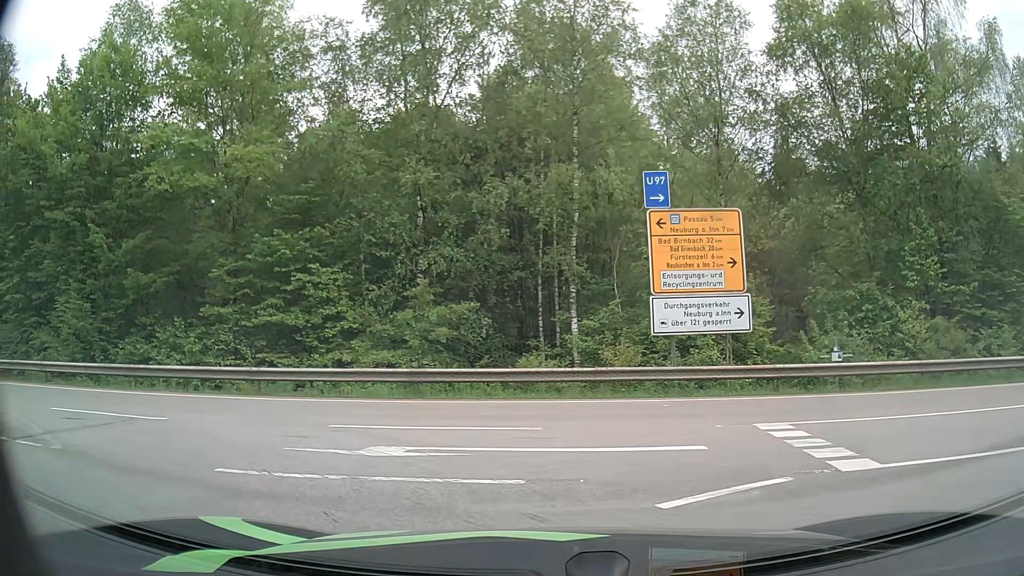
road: motorway_link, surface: asphalt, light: Day
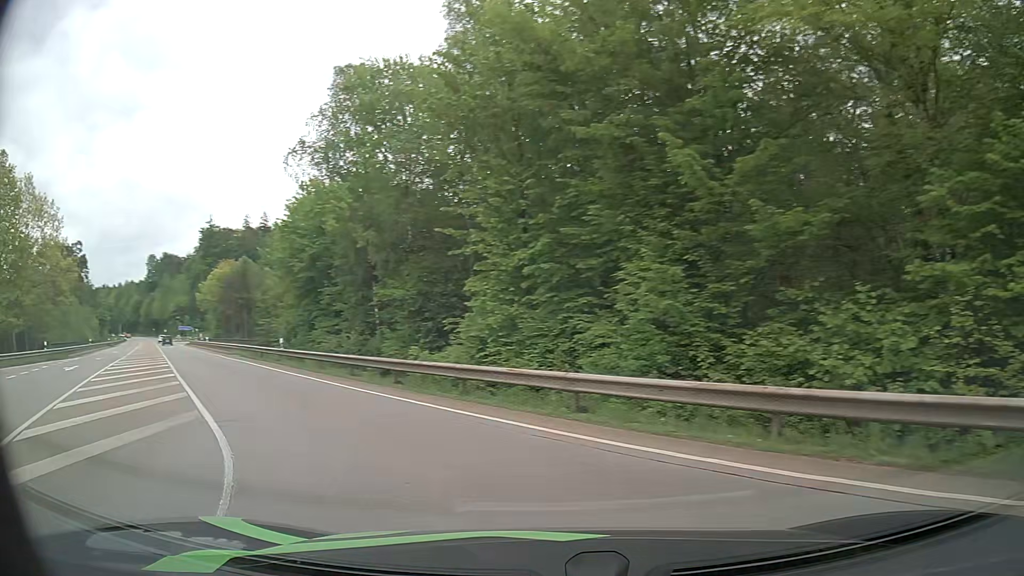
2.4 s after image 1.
(-4.8, +9.9) m; -54°
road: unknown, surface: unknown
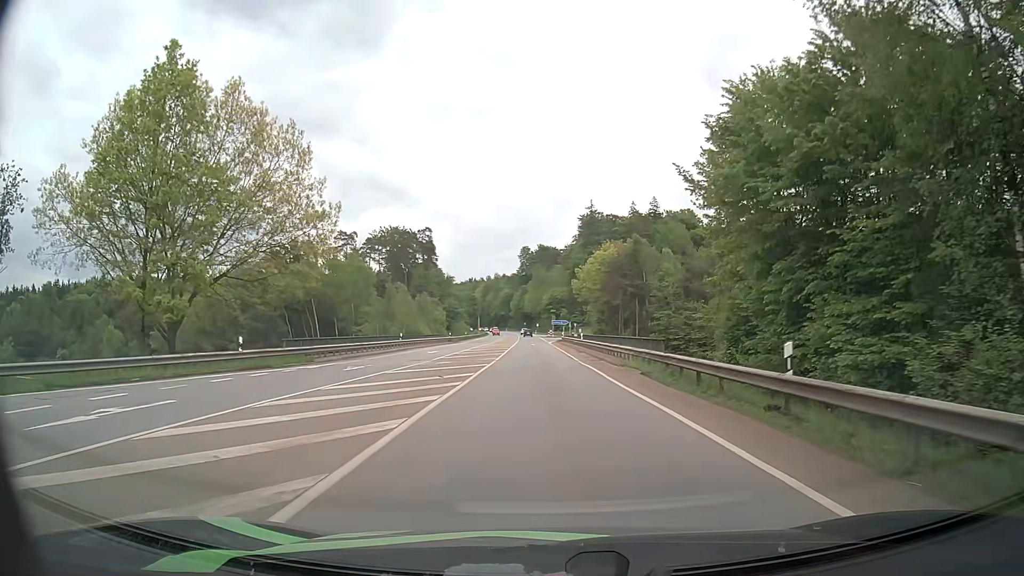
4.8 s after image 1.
(-10.0, +21.2) m; -33°
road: secondary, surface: asphalt
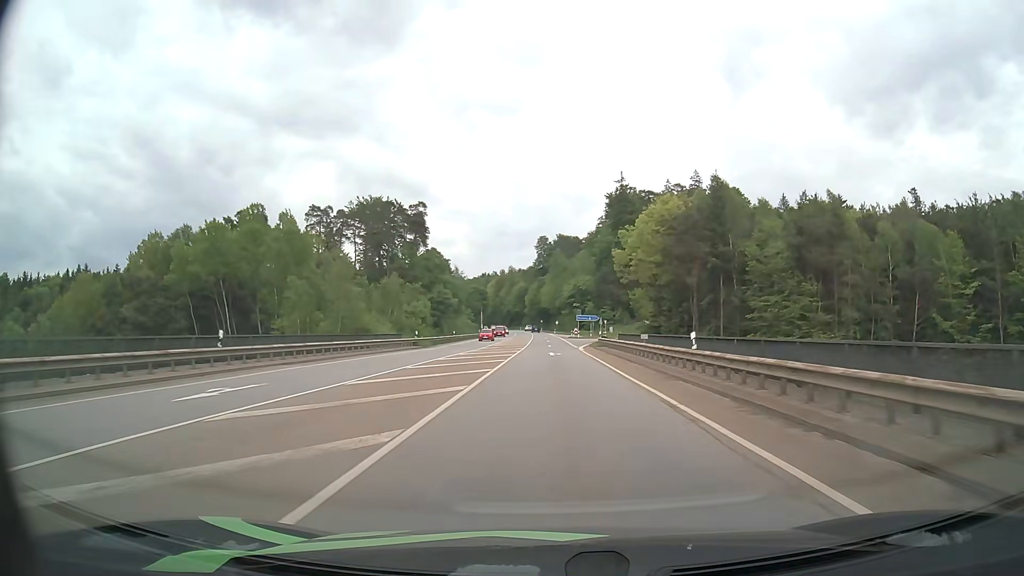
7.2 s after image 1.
(-0.8, +36.5) m; -2°
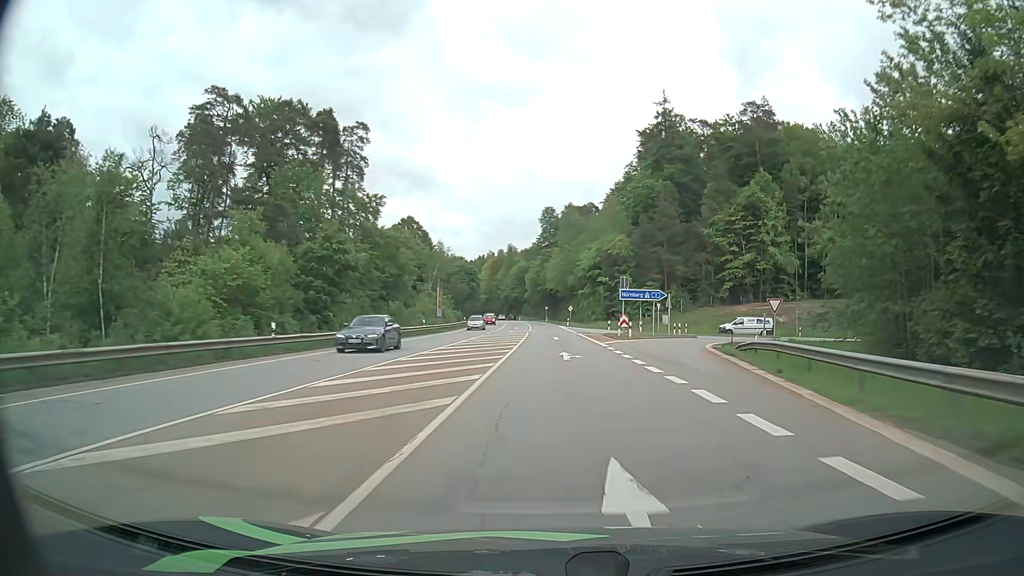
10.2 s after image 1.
(-0.3, +55.5) m; -1°
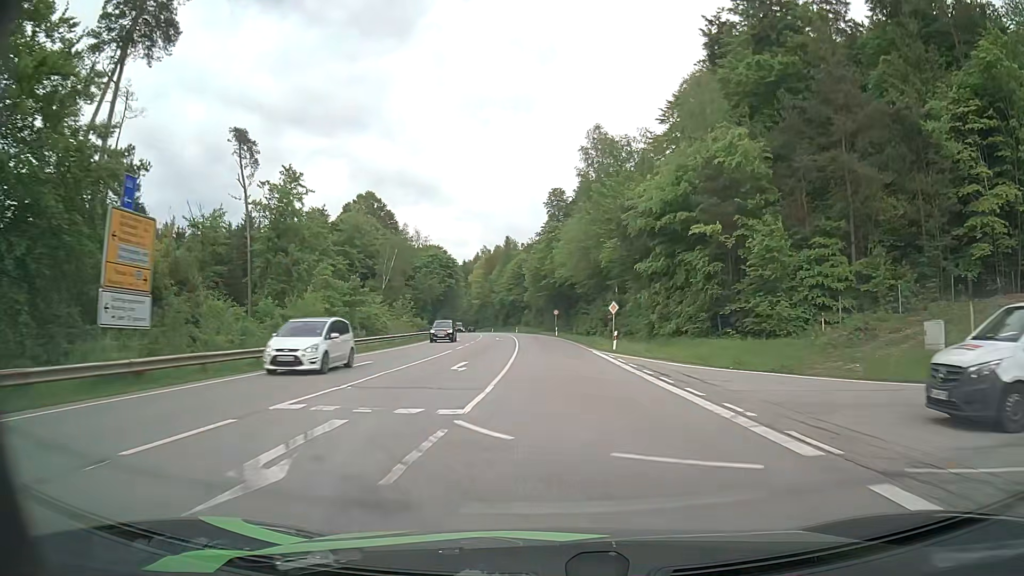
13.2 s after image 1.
(-0.1, +55.3) m; 0°
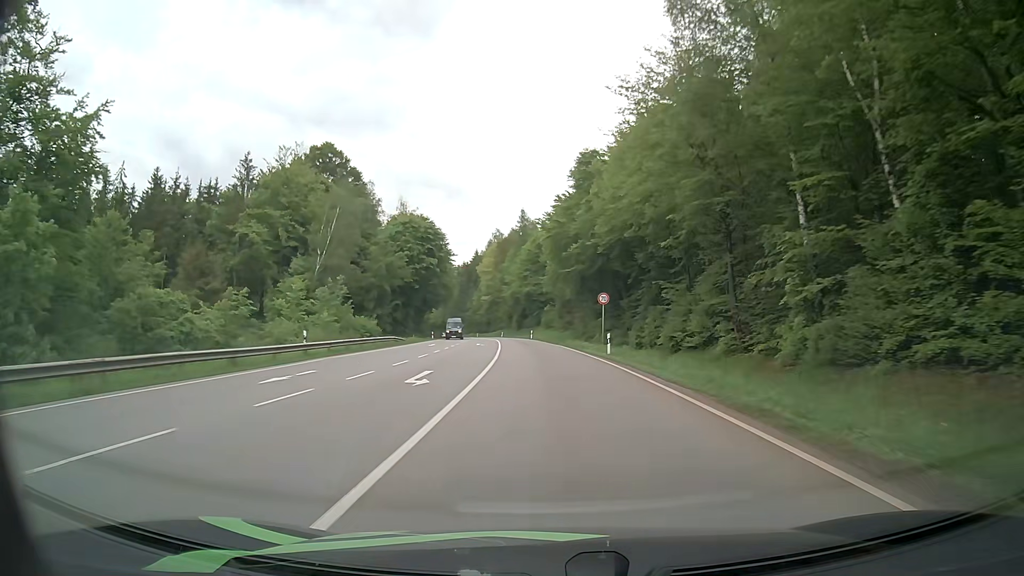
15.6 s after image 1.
(-0.5, +45.4) m; -2°
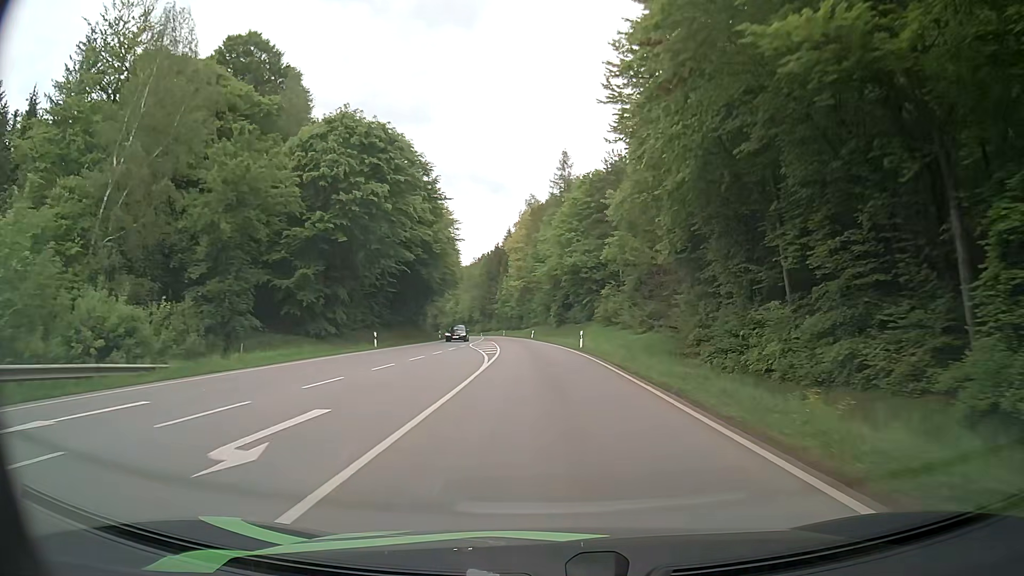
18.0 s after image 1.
(-1.4, +44.9) m; -4°
(0, +10) (0, +20) (-1, +30) (-1, +40) (-2, +50) (-3, +60) (-4, +70) (-5, +80) (-6, +90) (-7, +100) m
